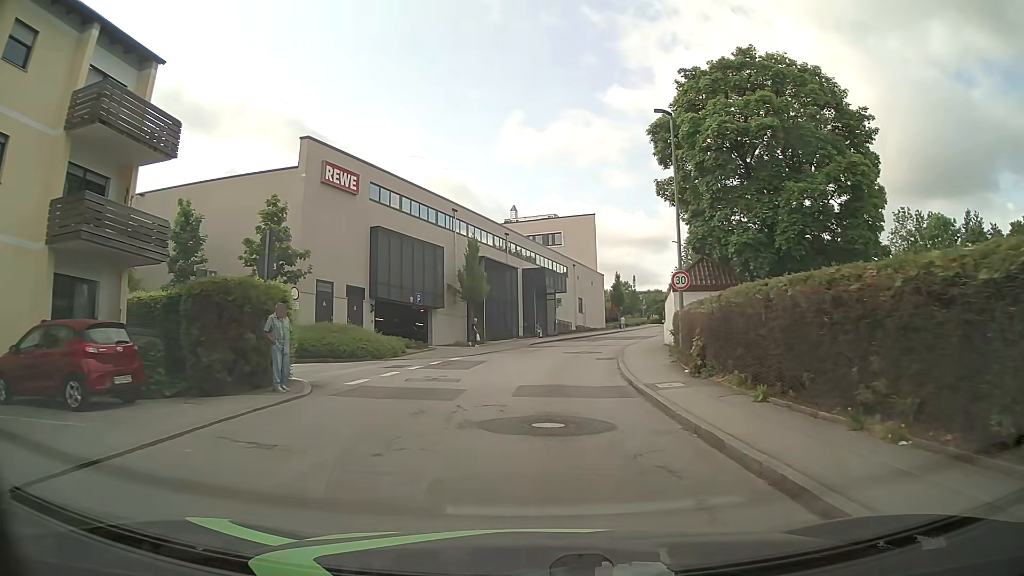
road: unclassified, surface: asphalt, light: Day
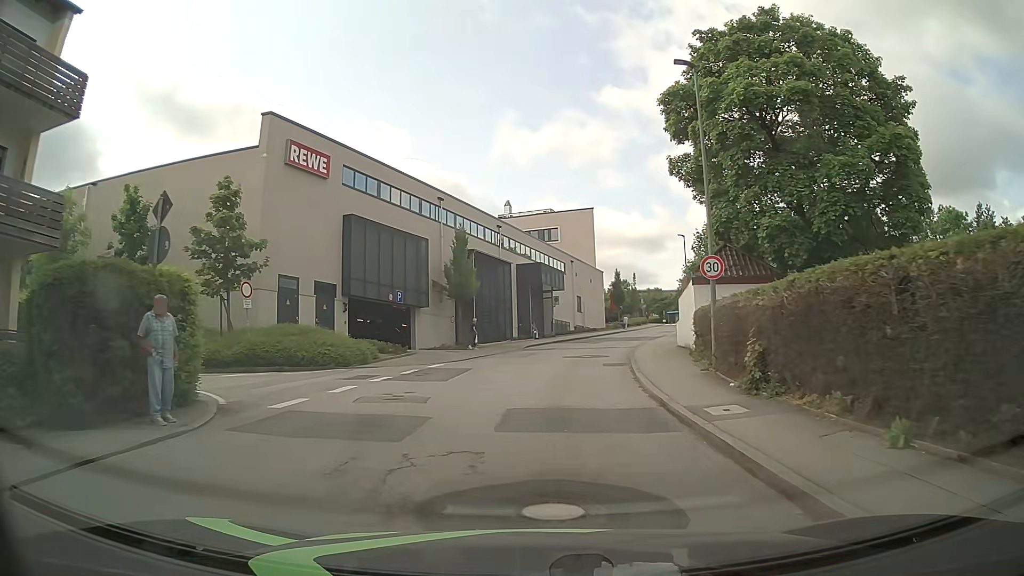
(0.0, +4.4) m; 0°
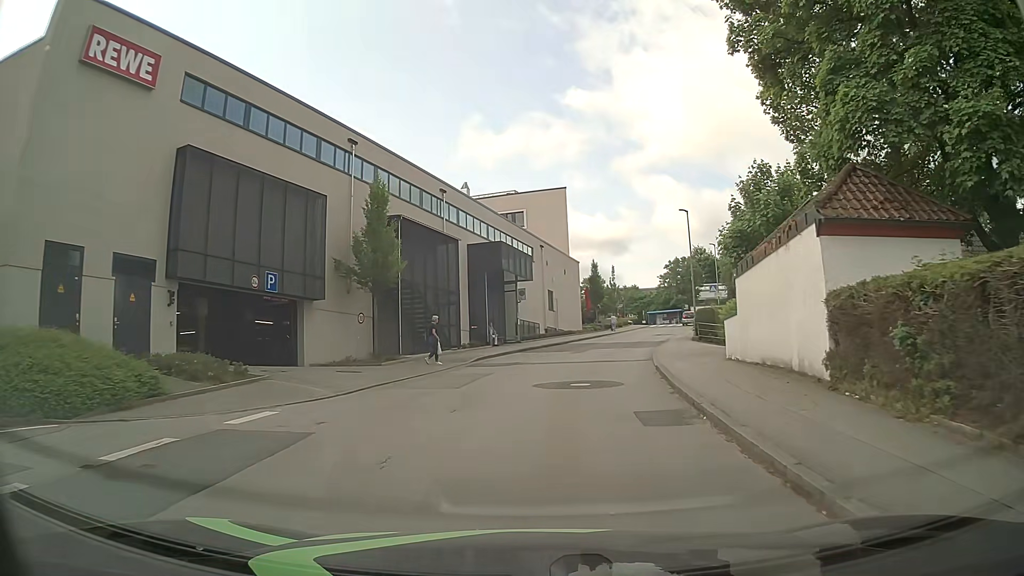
(+0.3, +13.4) m; +3°
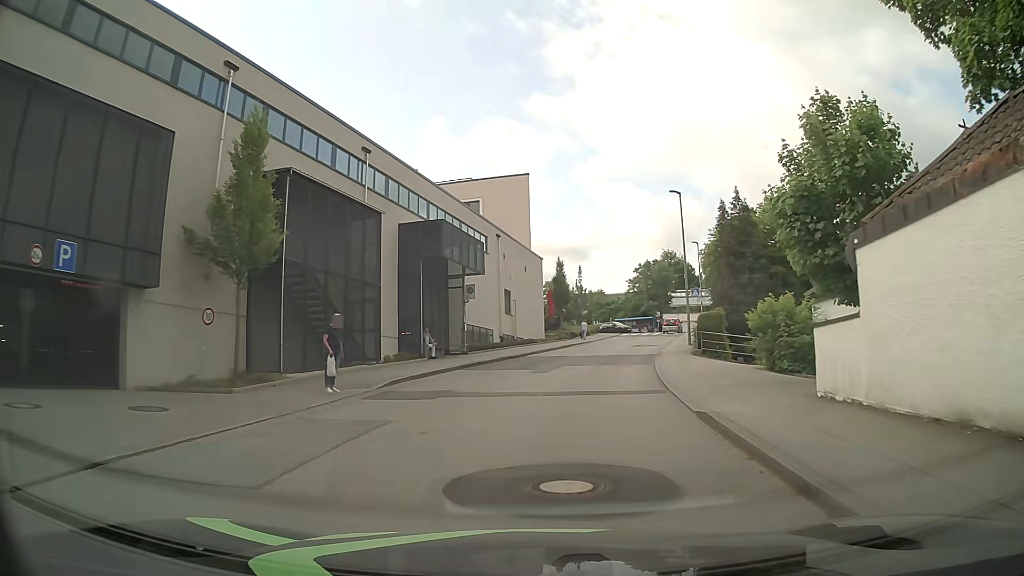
(+0.2, +9.0) m; +3°
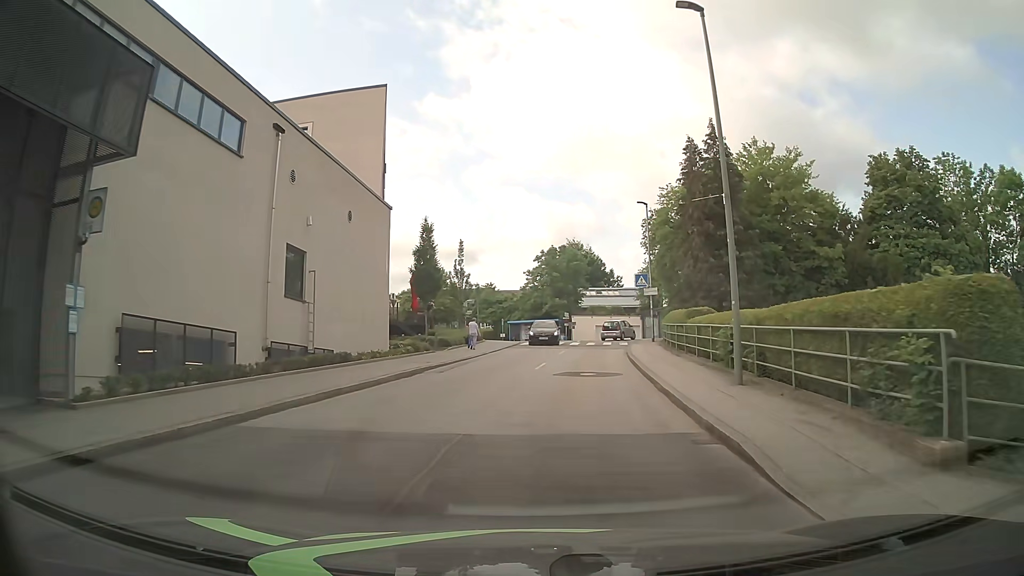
(+2.1, +22.7) m; +10°
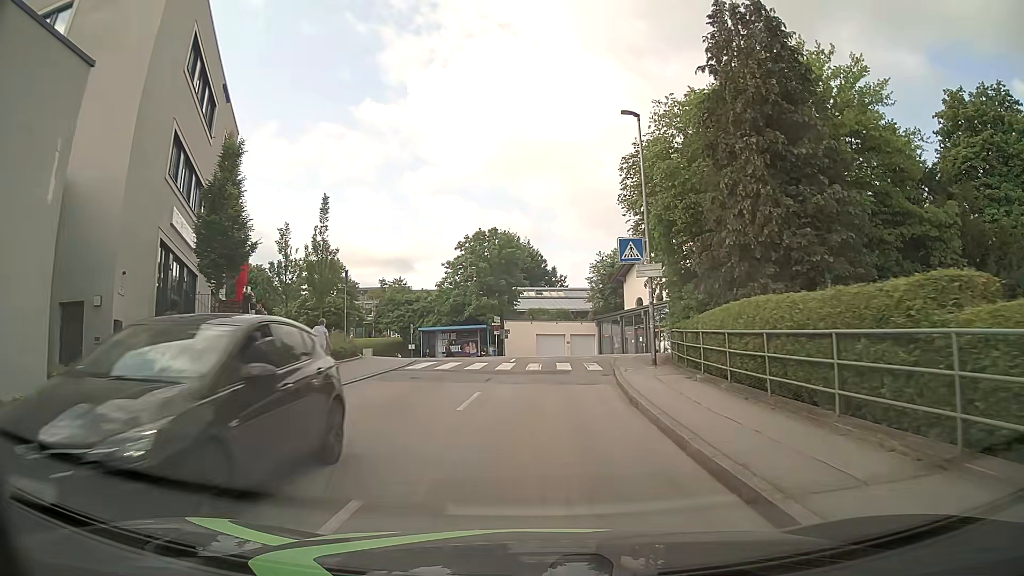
(+1.1, +18.4) m; +5°
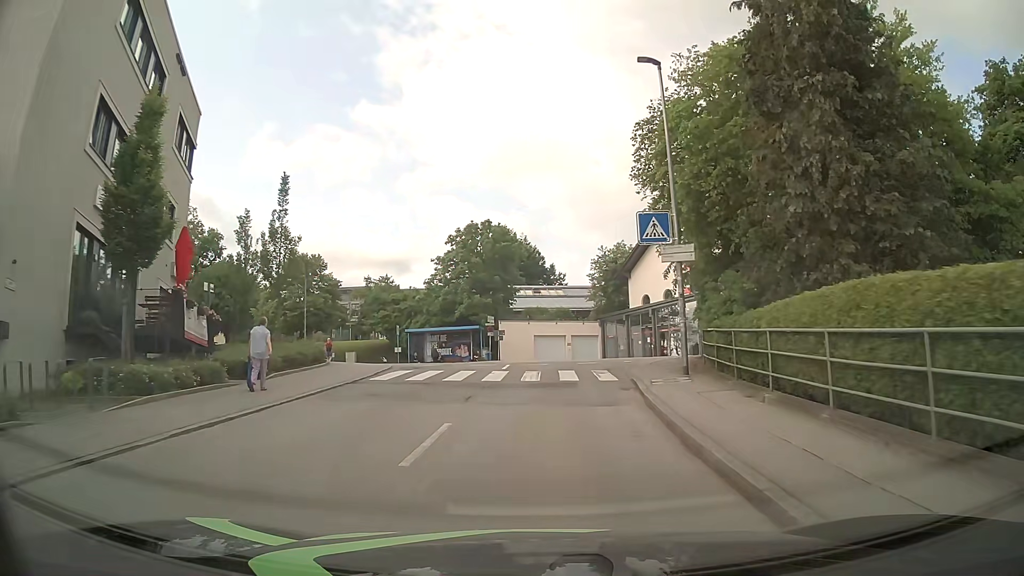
(+0.1, +4.6) m; +1°
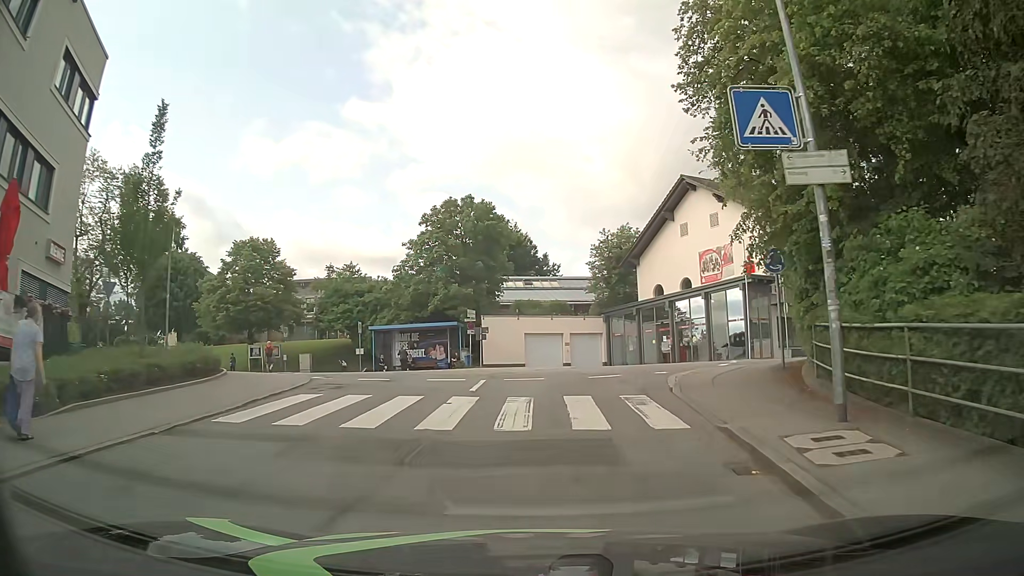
(0.0, +8.5) m; +1°
